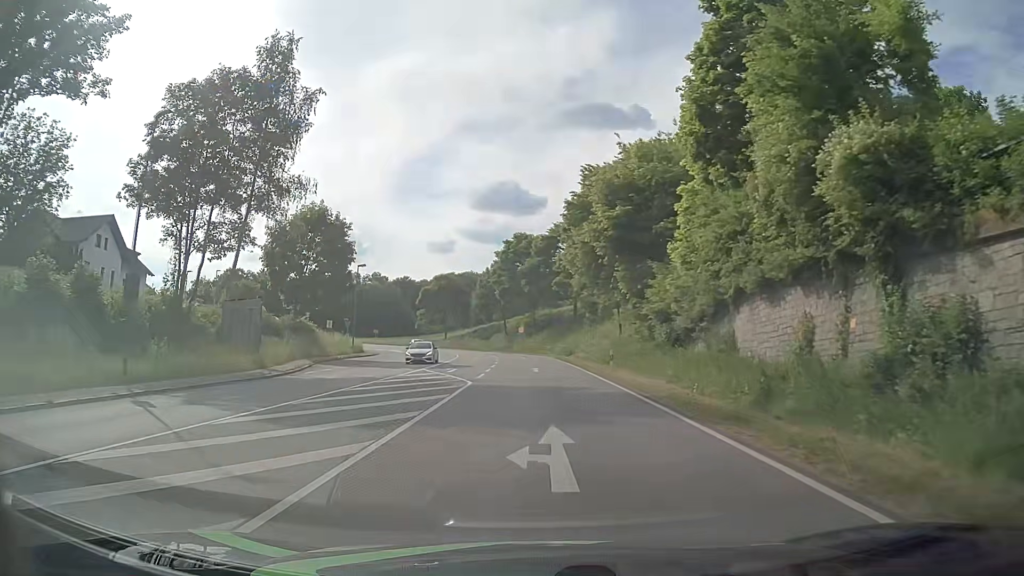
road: primary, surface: asphalt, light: Day
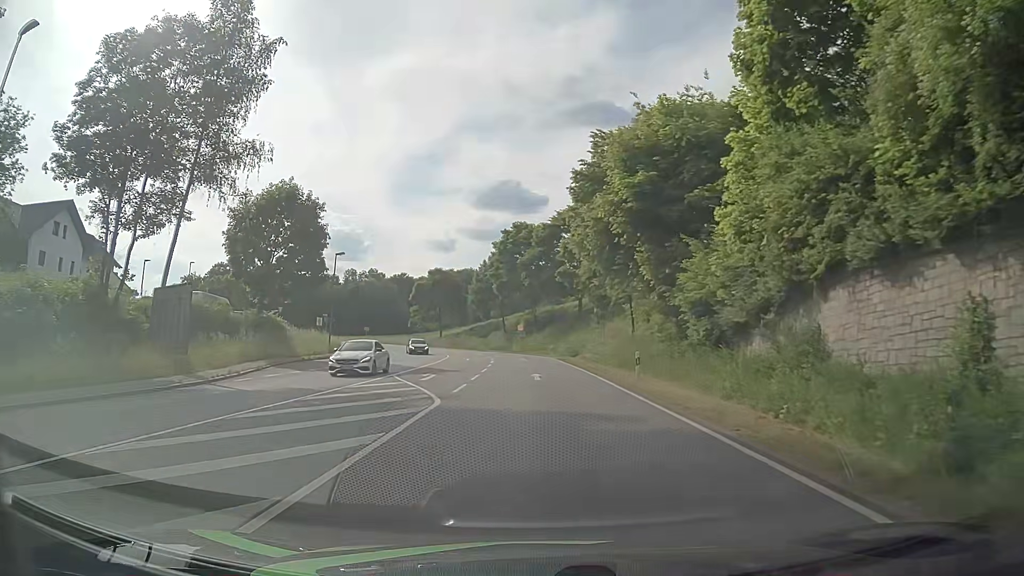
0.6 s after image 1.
(0.0, +7.6) m; +1°
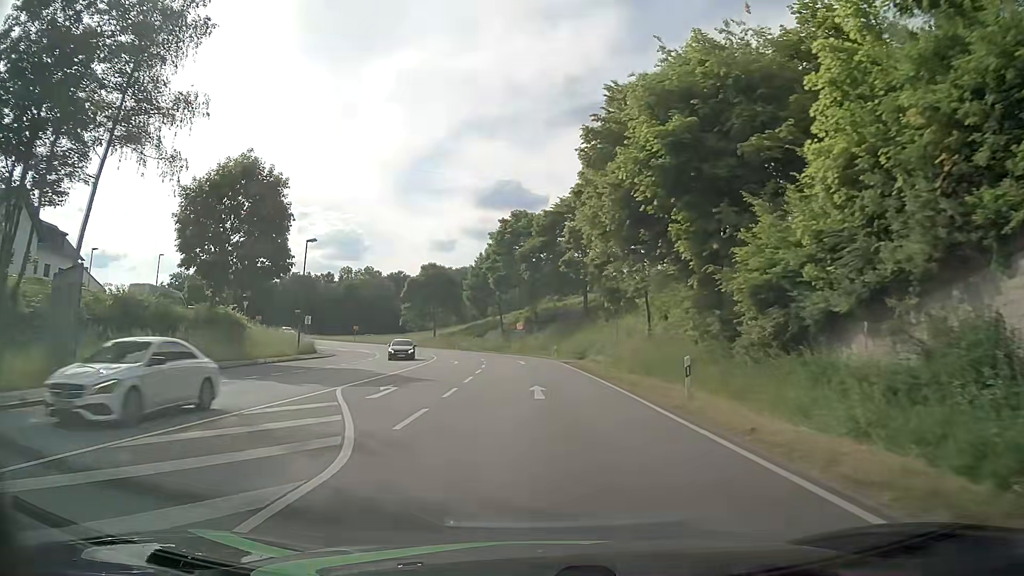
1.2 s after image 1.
(-0.1, +7.6) m; -1°
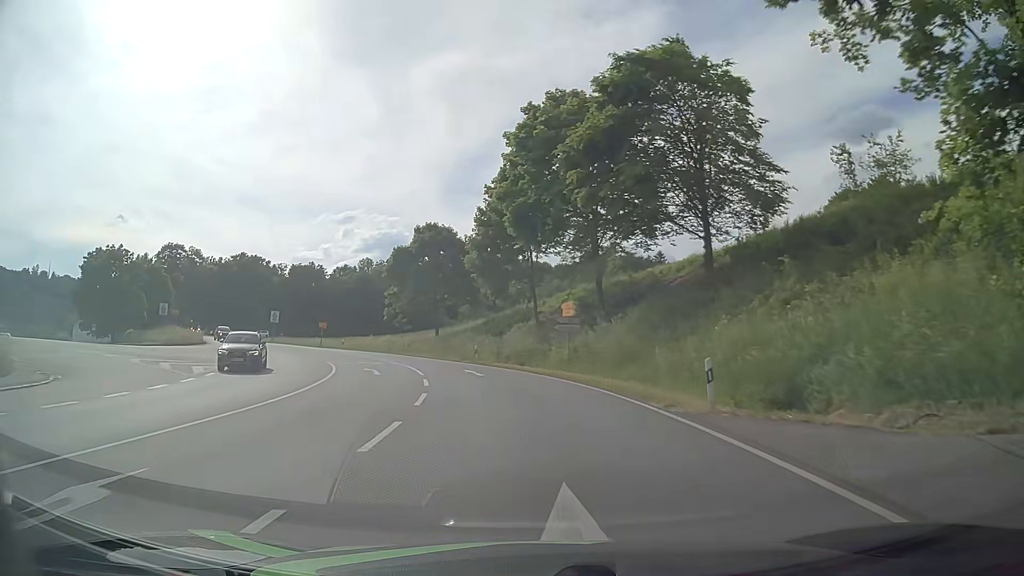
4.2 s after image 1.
(-0.4, +38.3) m; -3°
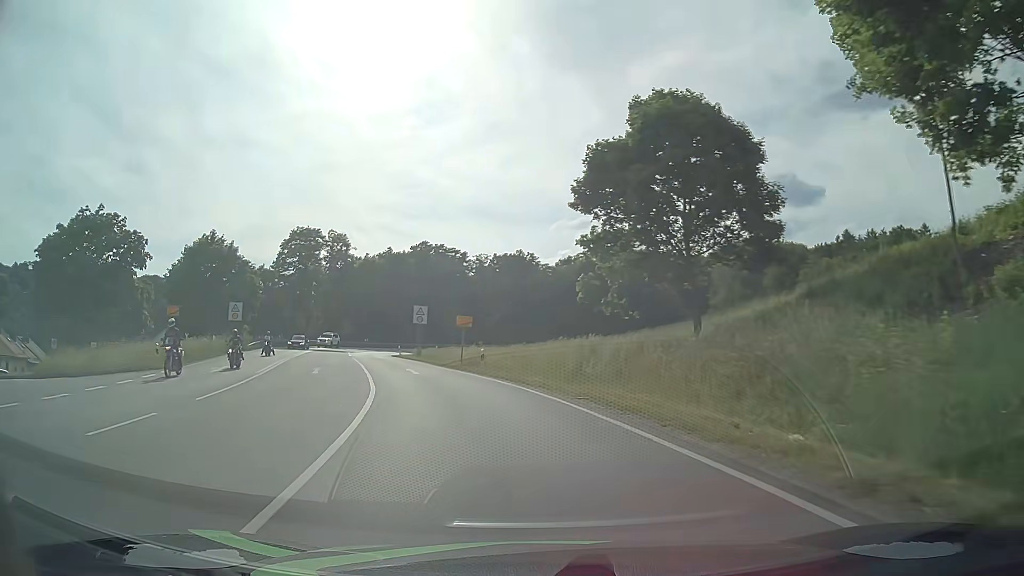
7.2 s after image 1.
(-6.2, +37.6) m; -21°
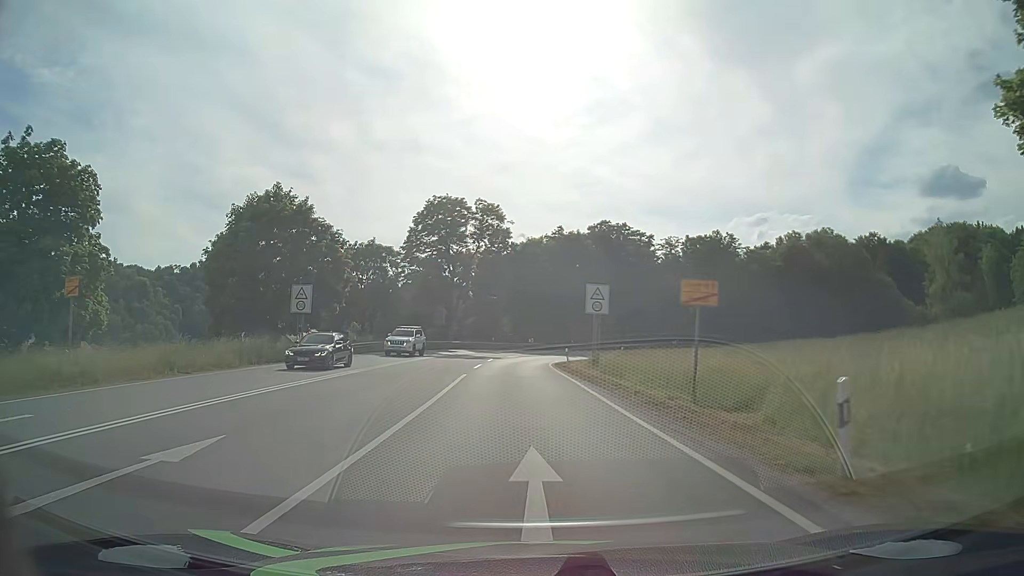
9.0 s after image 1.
(-3.3, +22.5) m; -16°
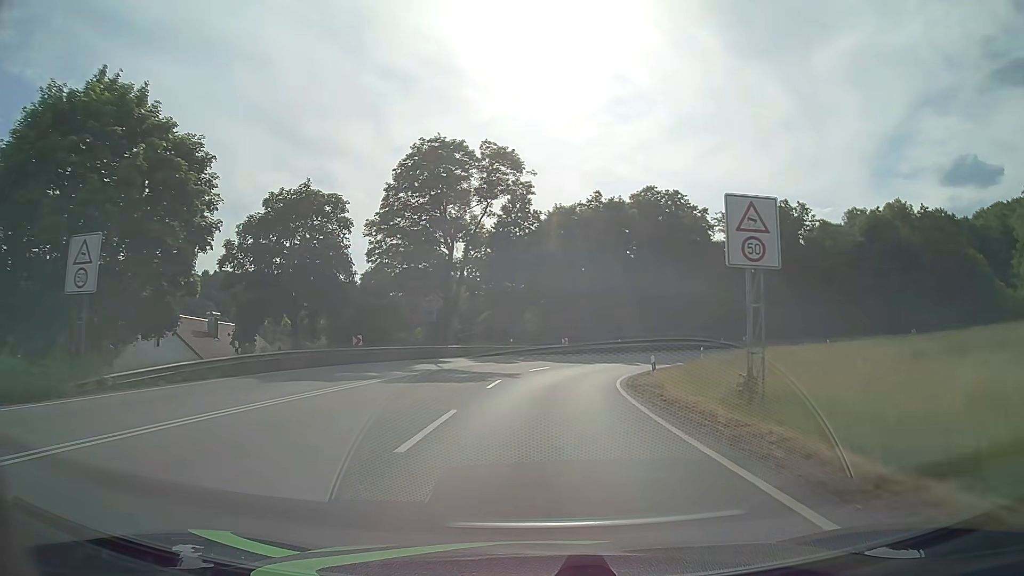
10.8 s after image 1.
(-0.9, +23.0) m; -3°
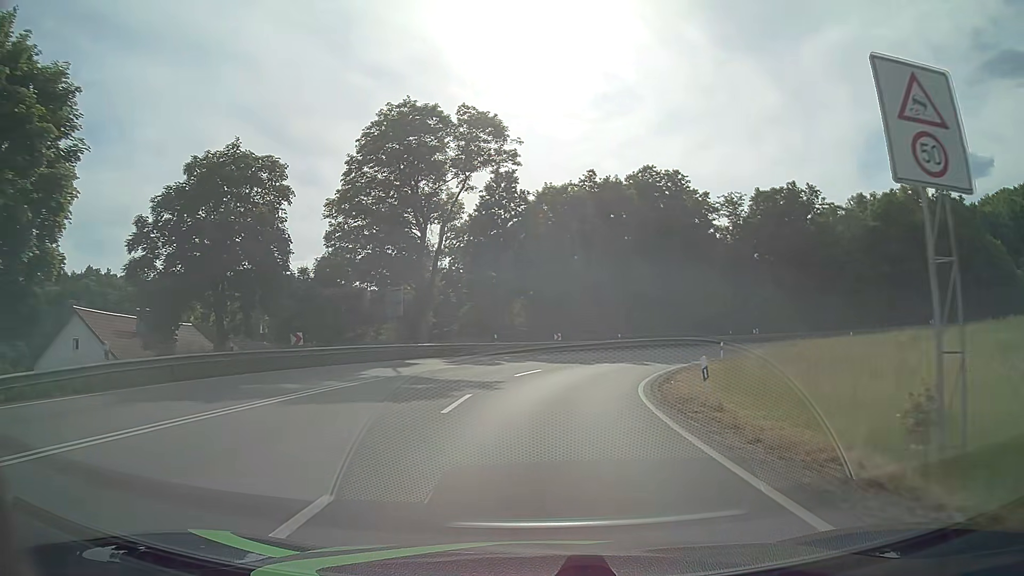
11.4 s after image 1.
(+0.1, +7.7) m; +1°
(0, +10) (+1, +20) (+3, +30) (+7, +39) (+13, +47) (+20, +54) (+28, +60) (+37, +63) (+47, +65) (+57, +64) m
